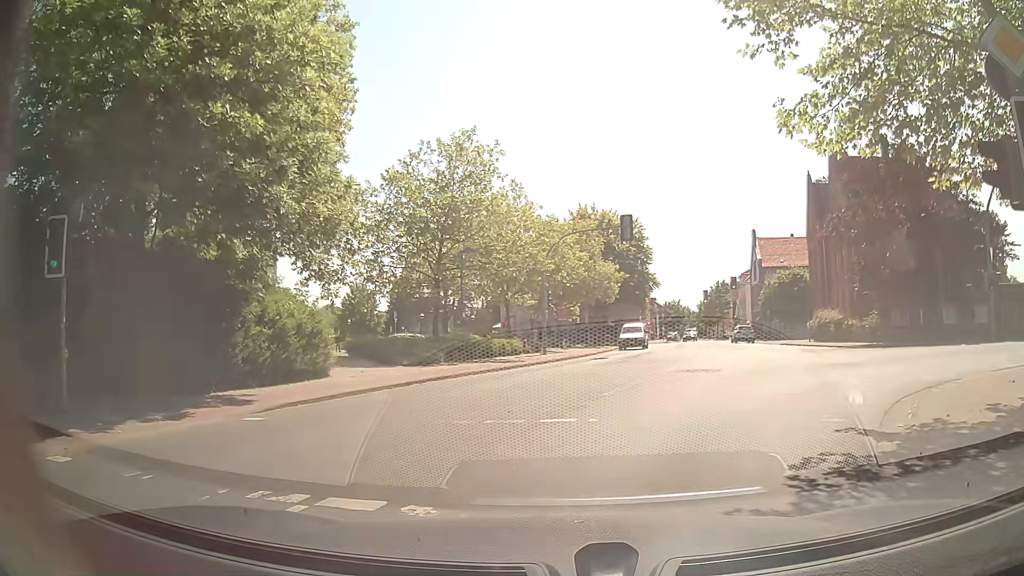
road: secondary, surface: asphalt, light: Day
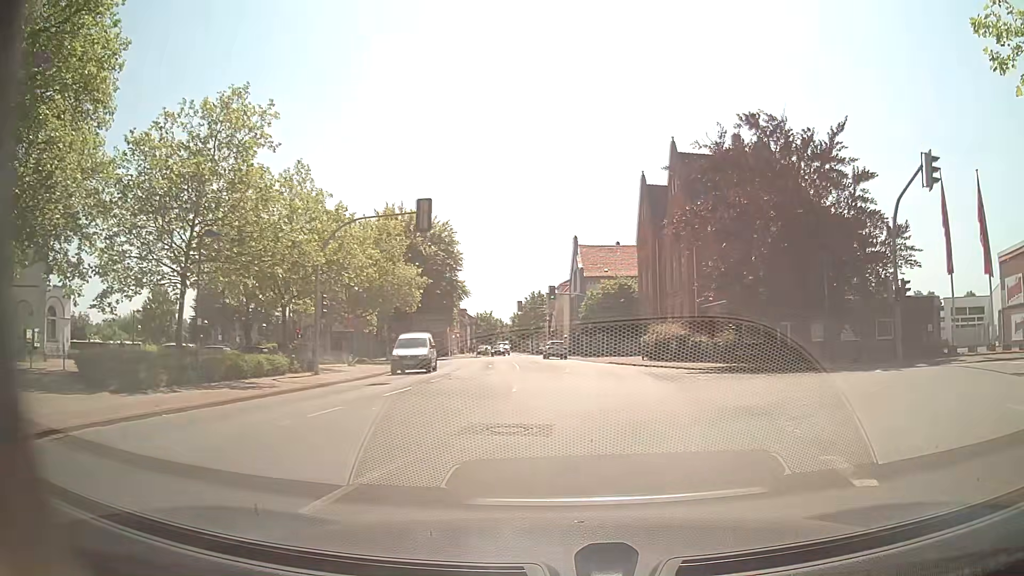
(+1.0, +7.7) m; +14°
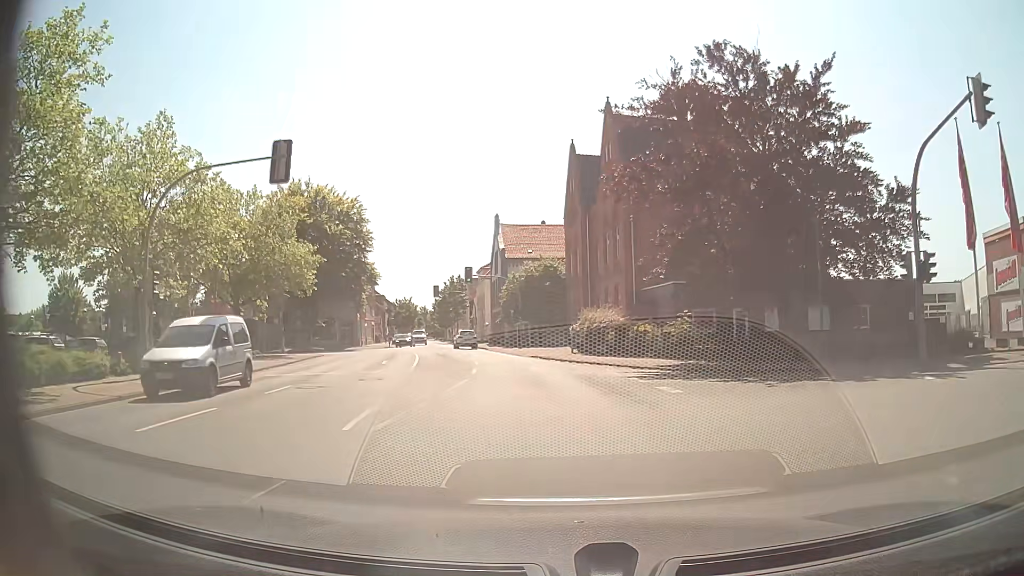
(+0.8, +7.6) m; +8°
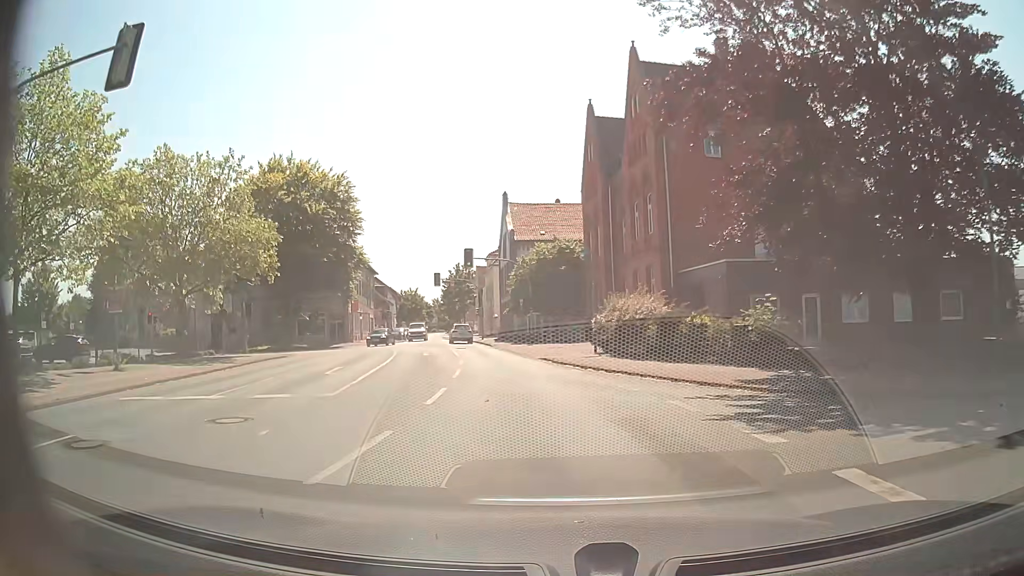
(-0.2, +9.3) m; -2°
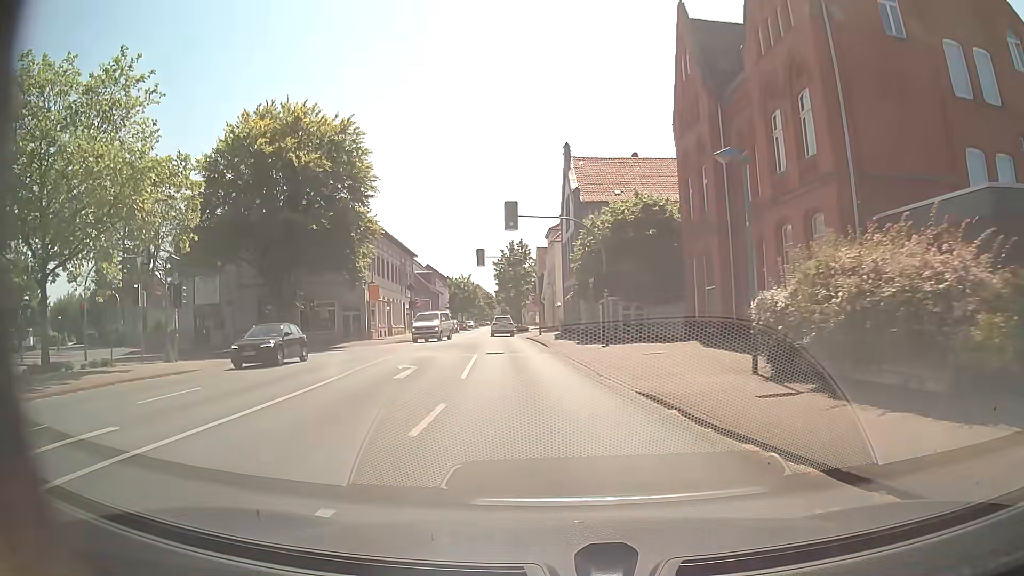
(-0.8, +16.1) m; -6°
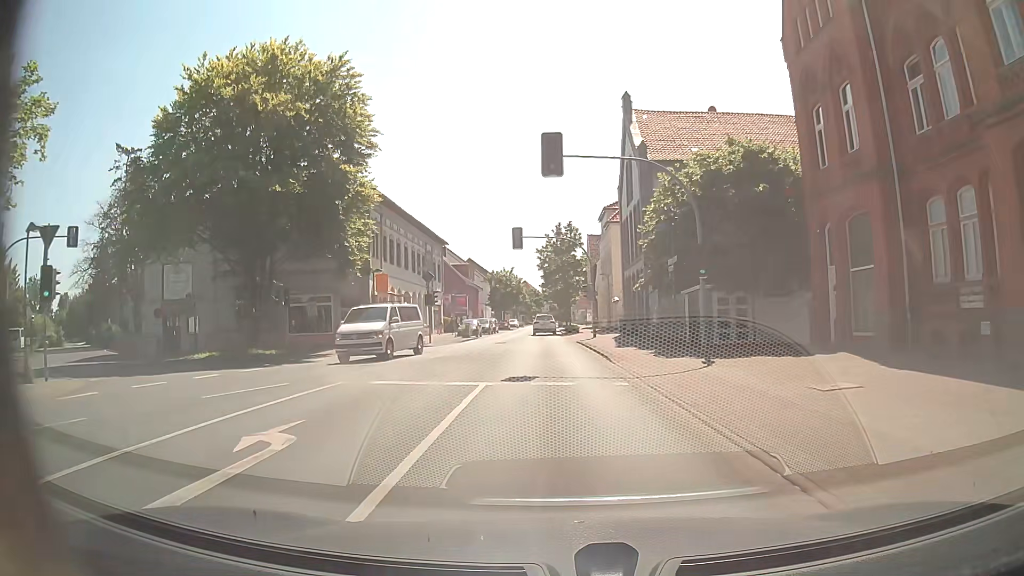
(-0.4, +11.9) m; -4°
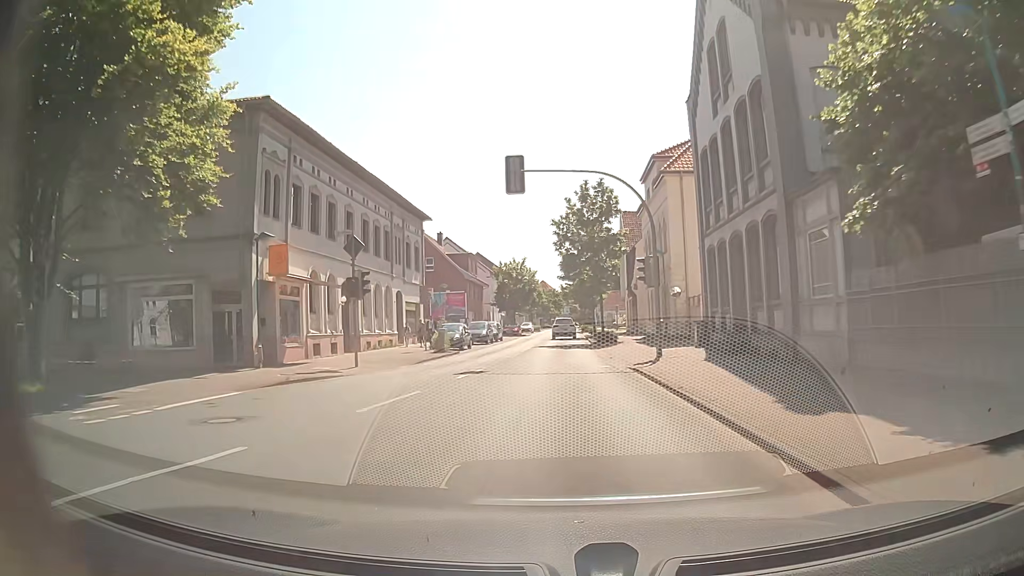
(-0.4, +19.3) m; -2°
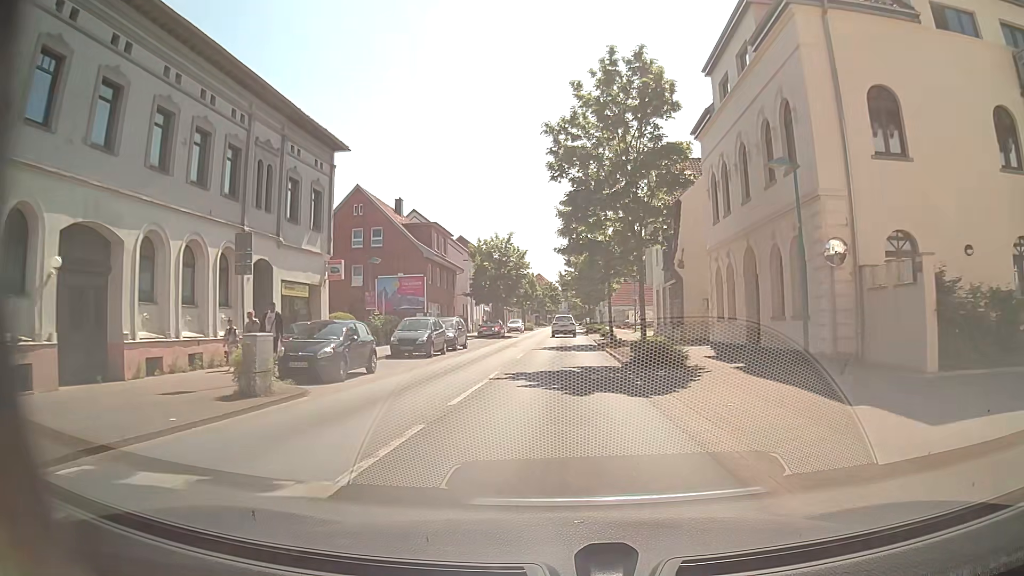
(+0.2, +20.2) m; +1°
(0, +10) (0, +20) (0, +30) (0, +40) (0, +50) (0, +60) (0, +70) (+1, +80) (+1, +90) (+1, +100) m
